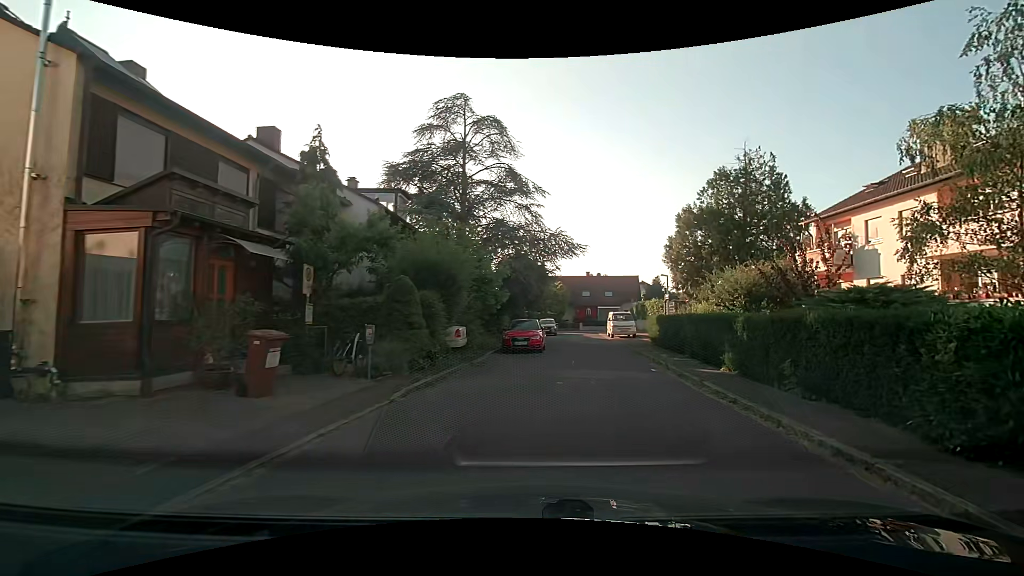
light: Day
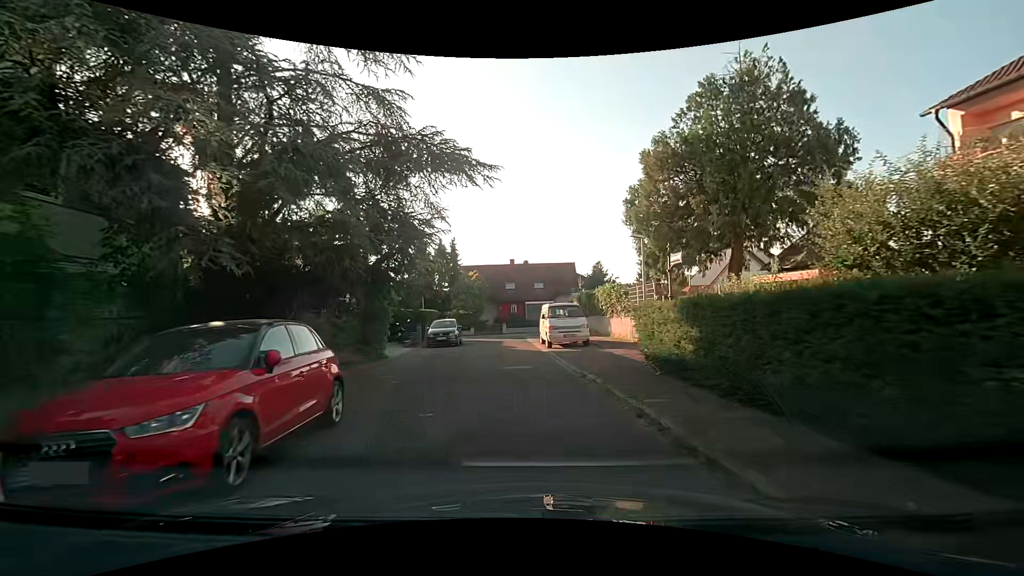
(+1.5, +16.7) m; +5°
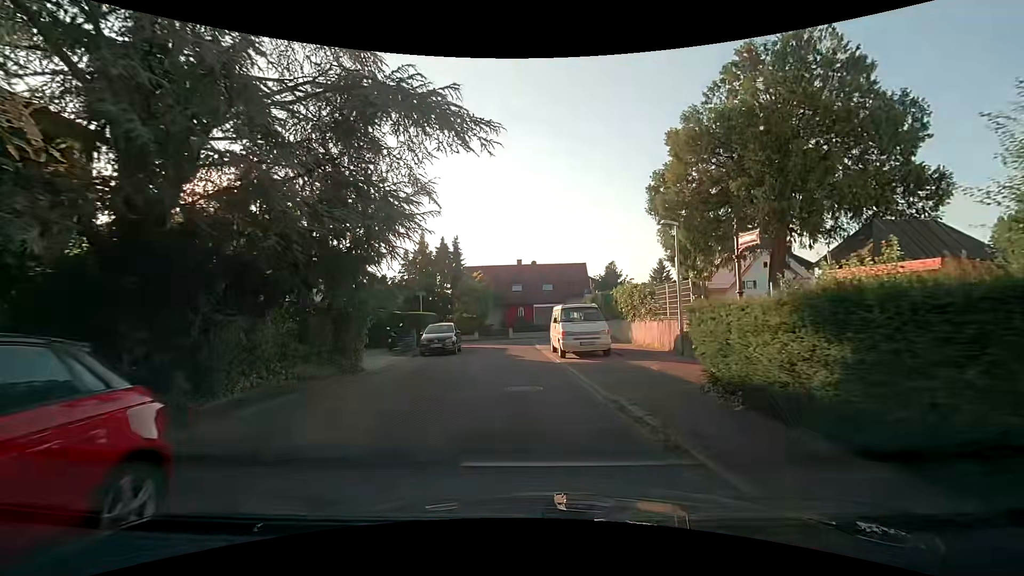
(0.0, +3.6) m; 0°
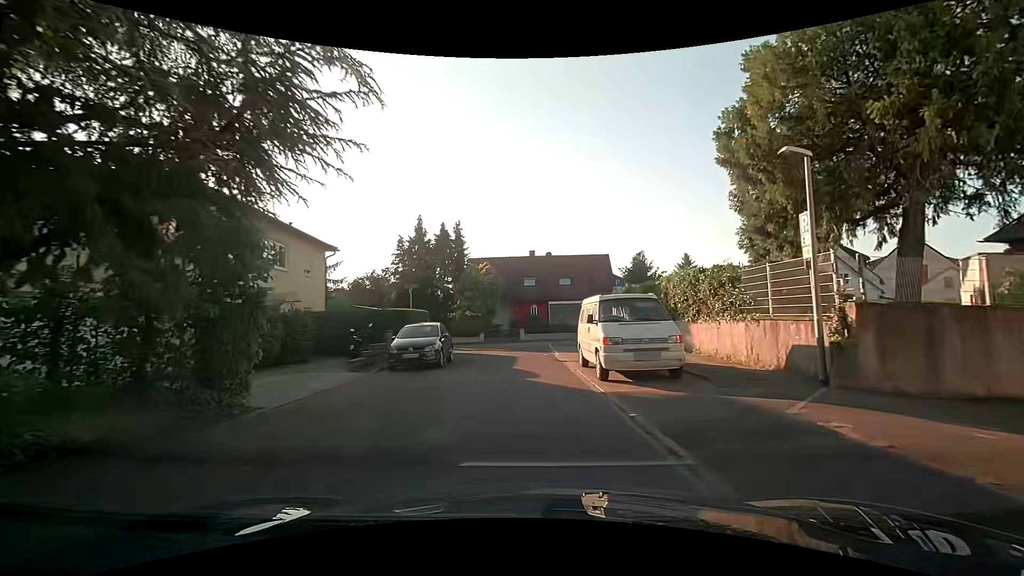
(-0.1, +7.1) m; -1°
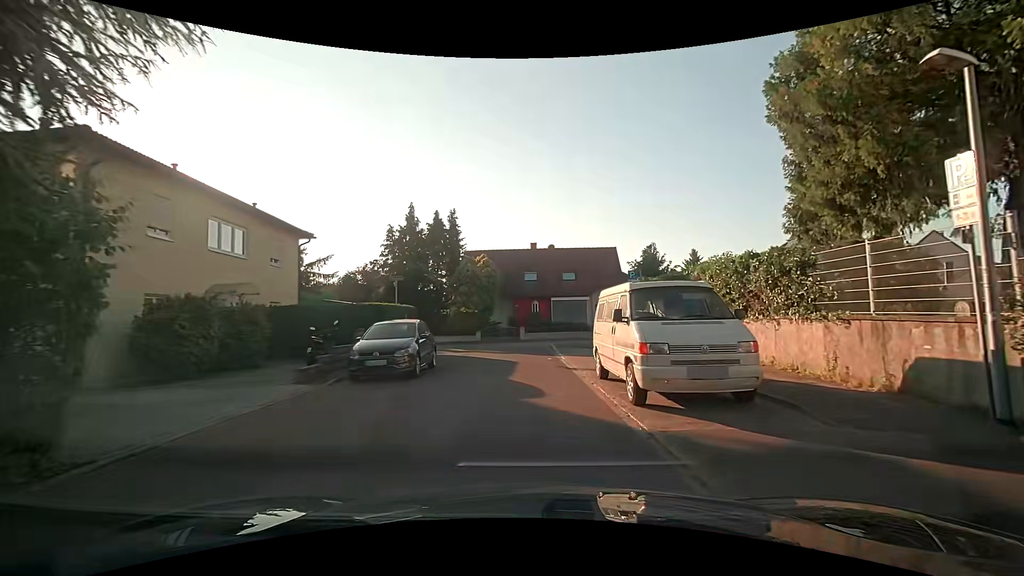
(0.0, +3.5) m; -2°
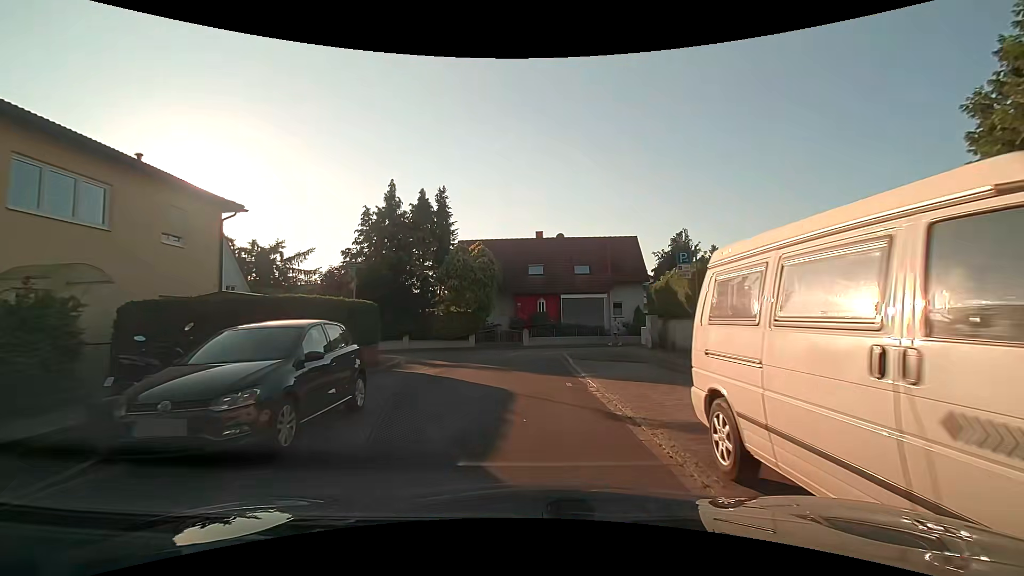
(+0.1, +6.9) m; +1°
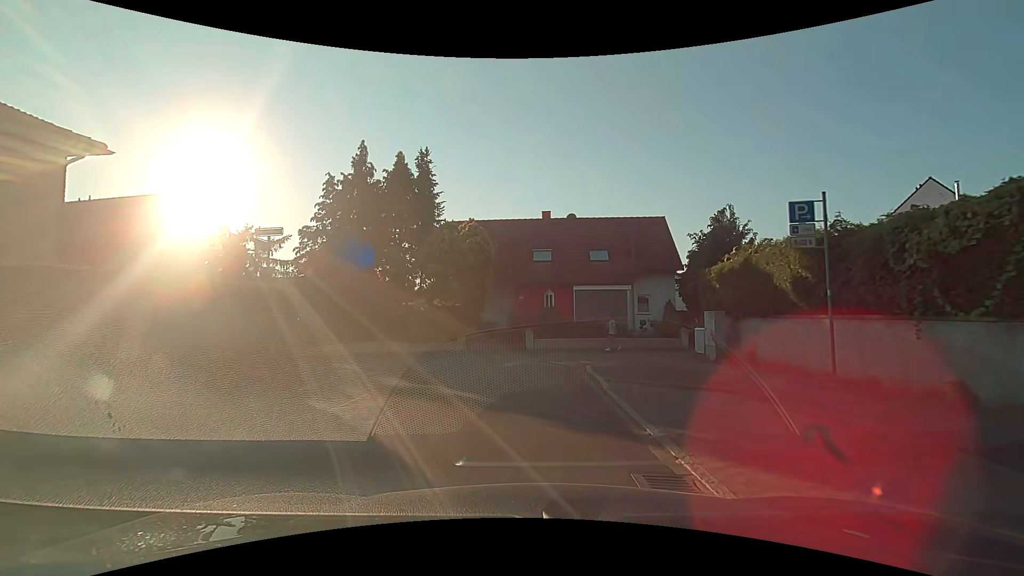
(0.0, +6.6) m; 0°
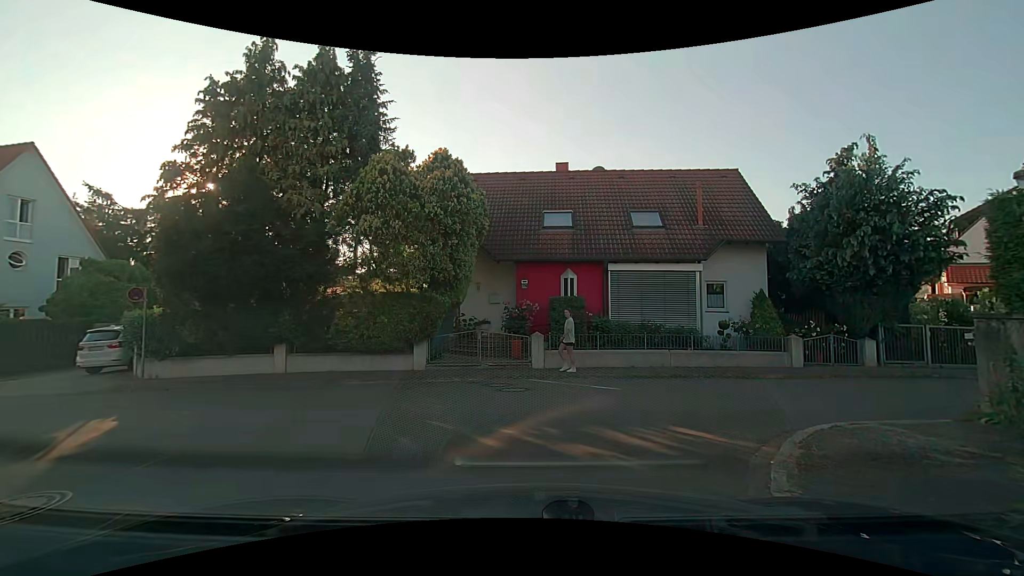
(+0.1, +10.0) m; +1°
